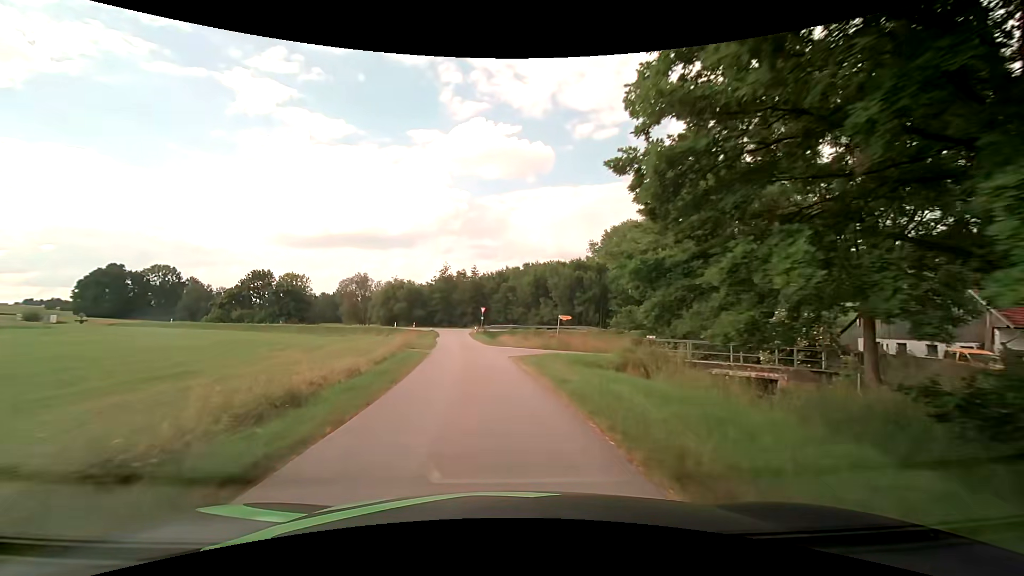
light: Day
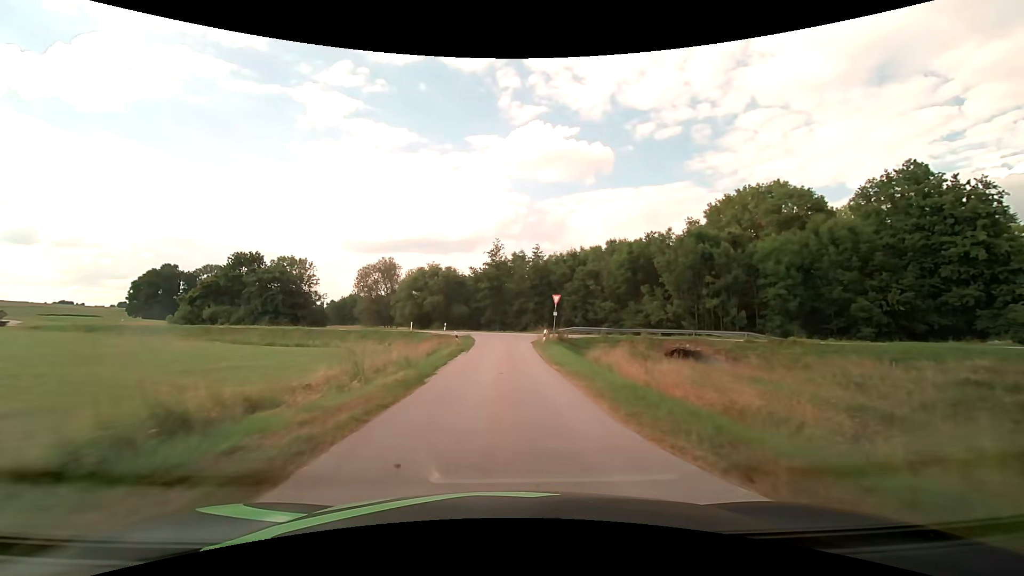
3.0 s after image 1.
(-2.7, +31.7) m; -7°
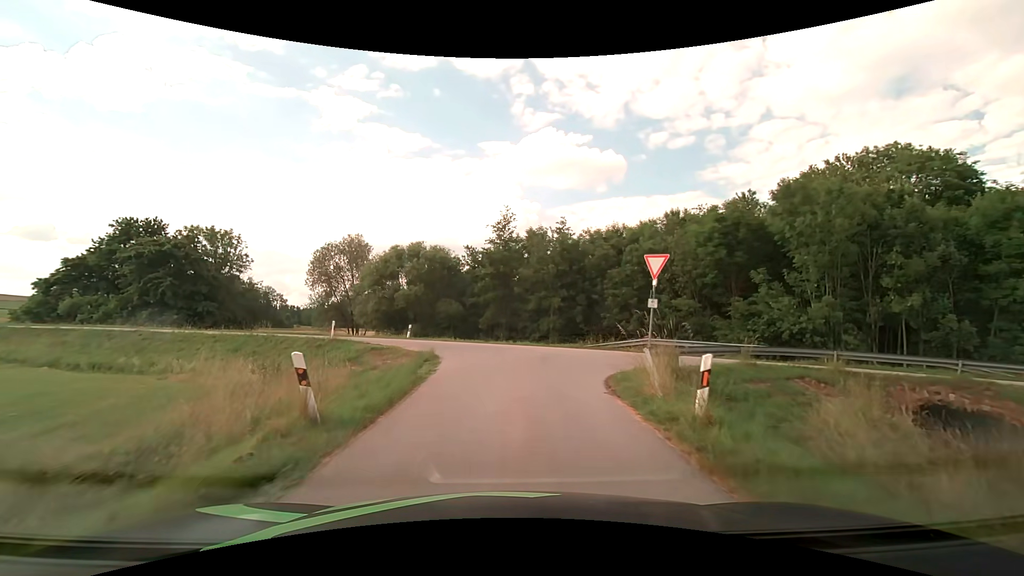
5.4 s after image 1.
(-0.2, +23.6) m; -1°
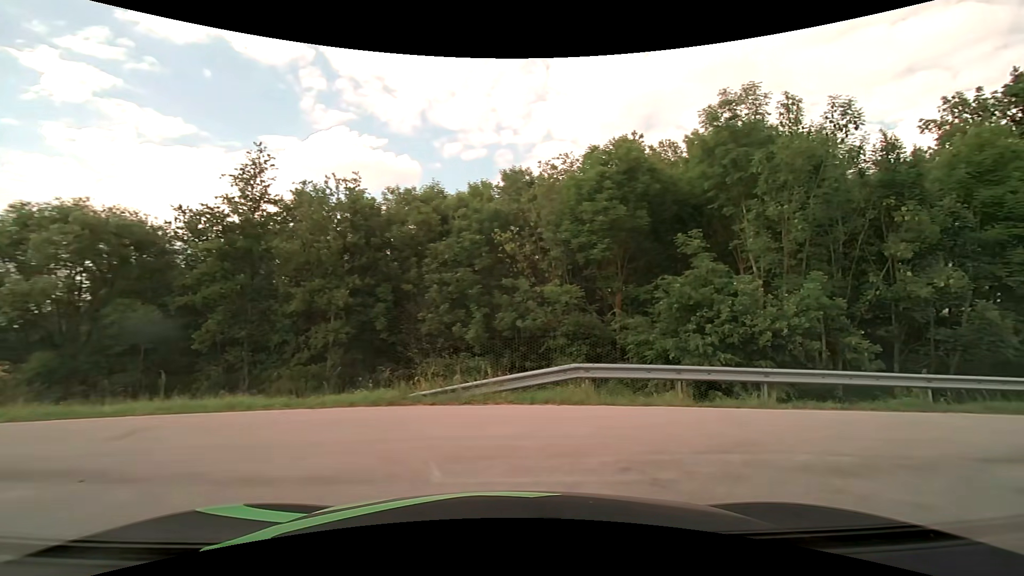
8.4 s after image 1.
(+1.2, +17.1) m; +23°
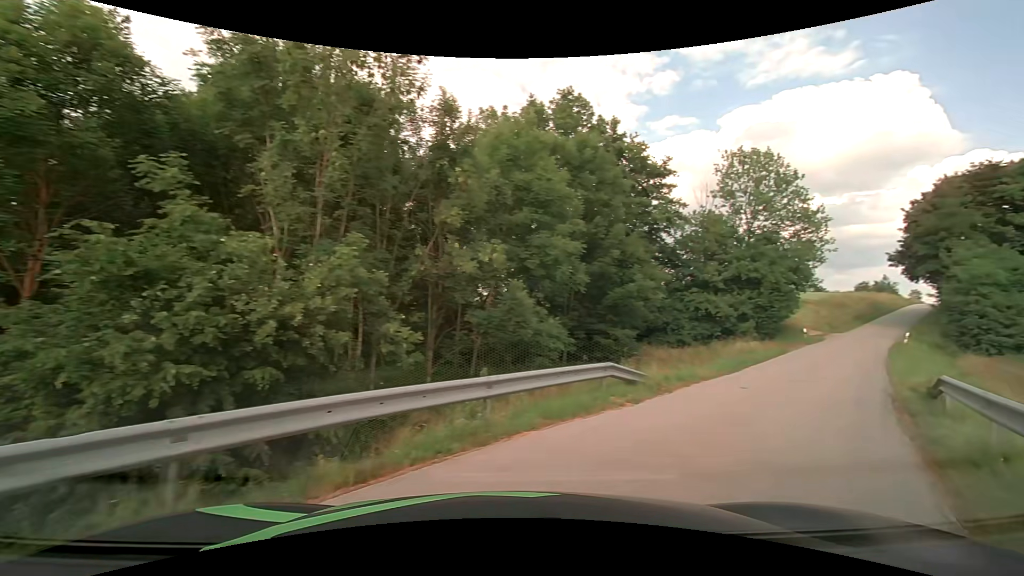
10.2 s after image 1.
(+2.9, +7.1) m; +45°
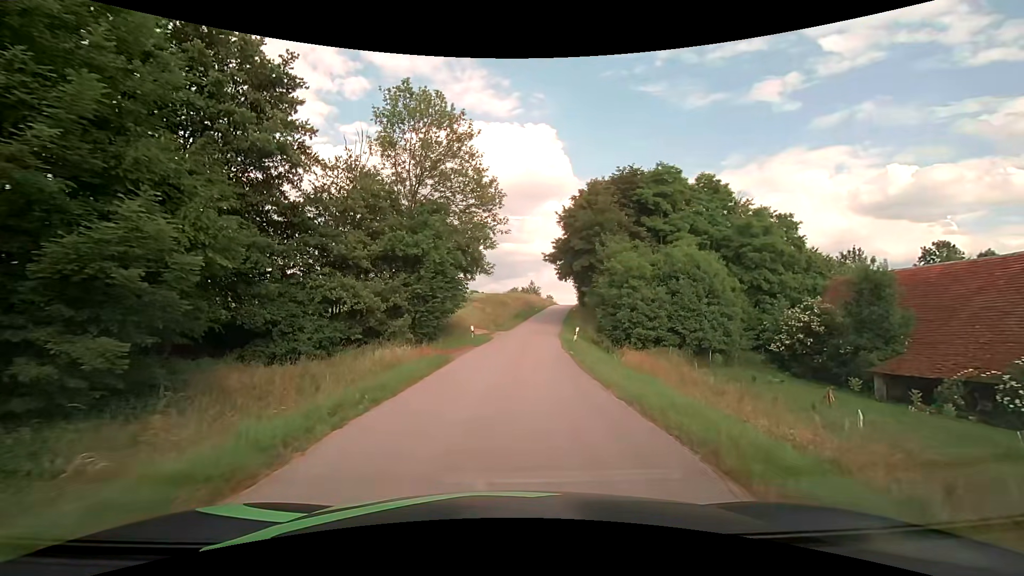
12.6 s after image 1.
(+7.0, +13.0) m; +39°
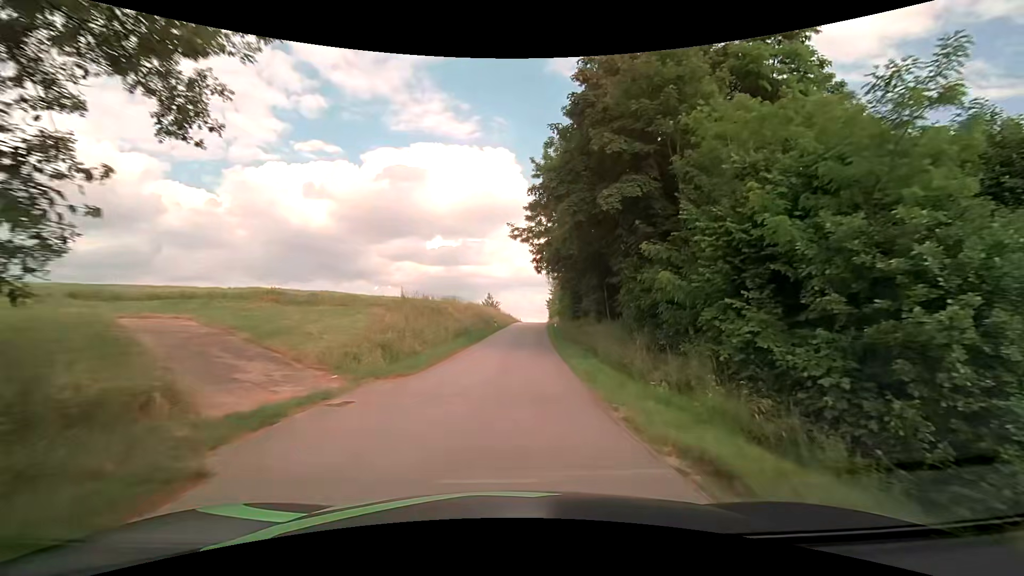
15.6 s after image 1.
(+1.3, +30.2) m; +5°
(0, +10) (+1, +20) (+1, +30) (+2, +40) (+3, +50) (+3, +60) (+4, +70) (+5, +80) (+6, +90) (+6, +100) m
